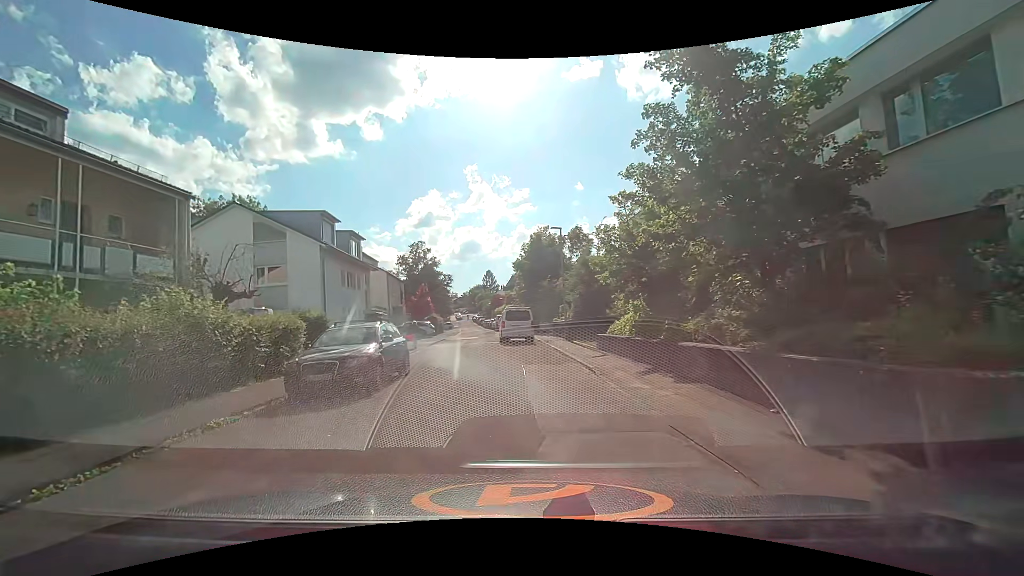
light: Day
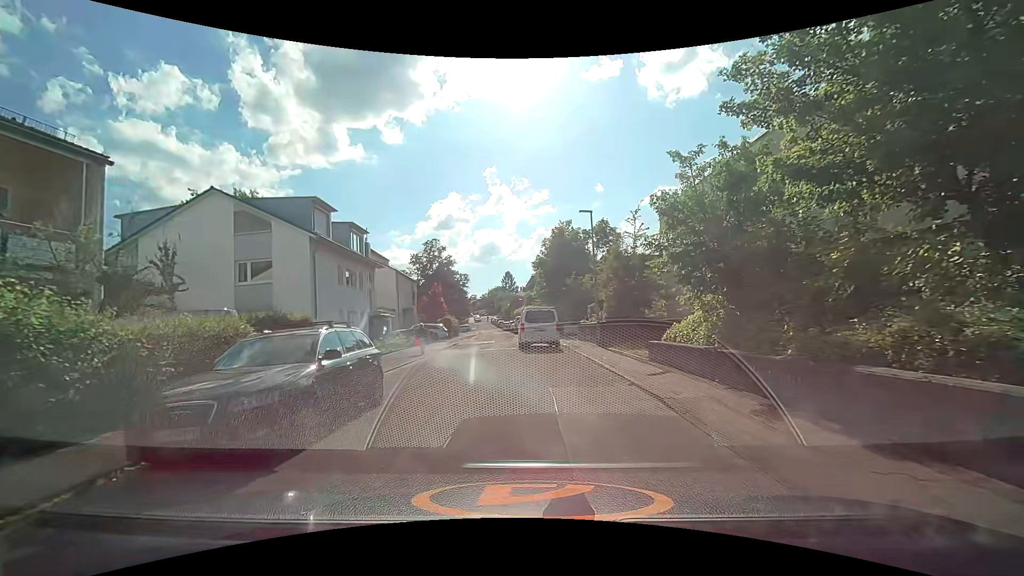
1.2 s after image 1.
(-0.2, +4.5) m; -3°
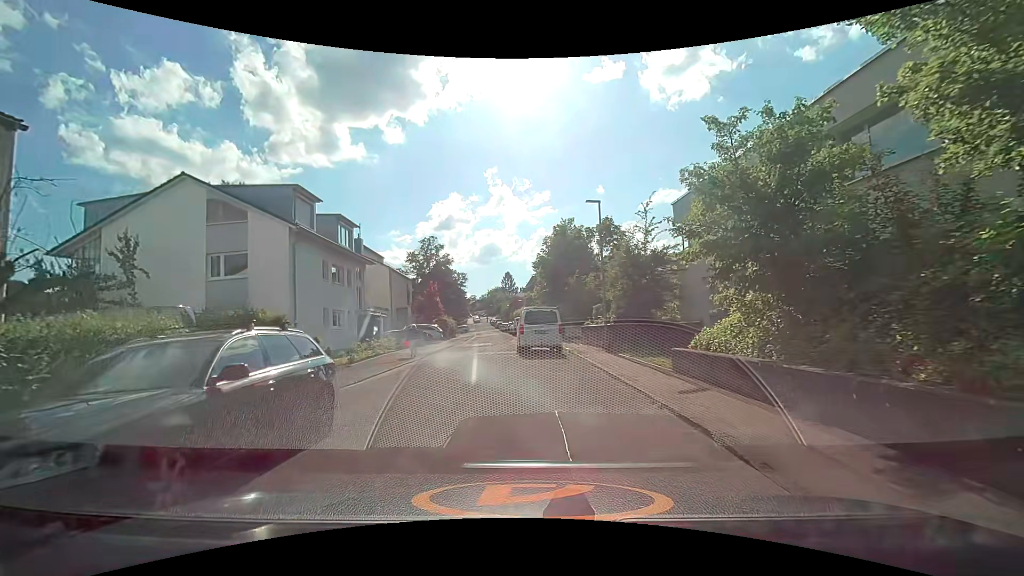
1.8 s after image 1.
(0.0, +2.3) m; +1°
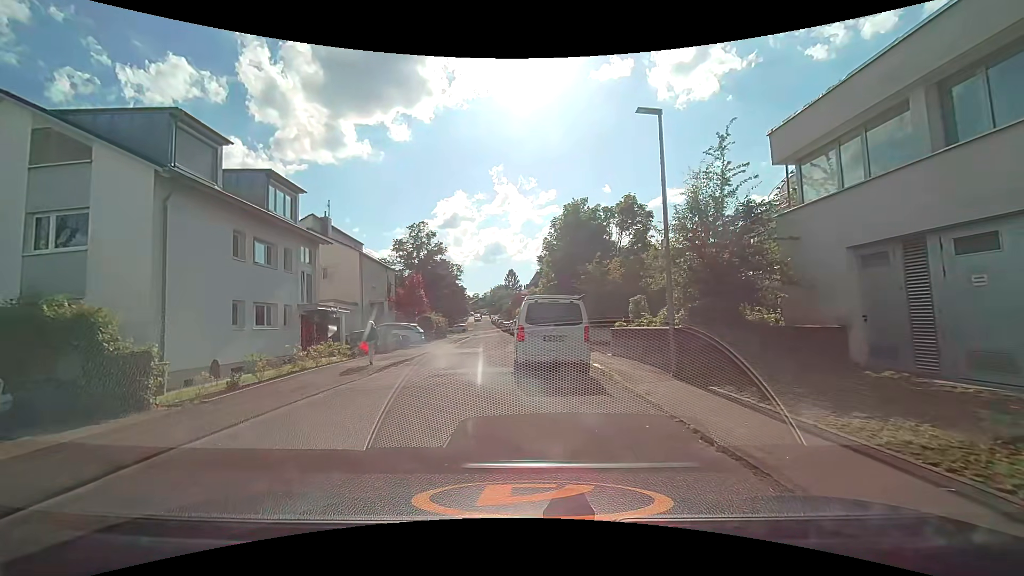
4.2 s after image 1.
(-0.1, +8.6) m; -1°
(-2, +10) (-3, +20) (-2, +30) (-3, +40) (-4, +50) (-5, +59) (-5, +69) (-7, +79) (-7, +89) (-8, +99) m
